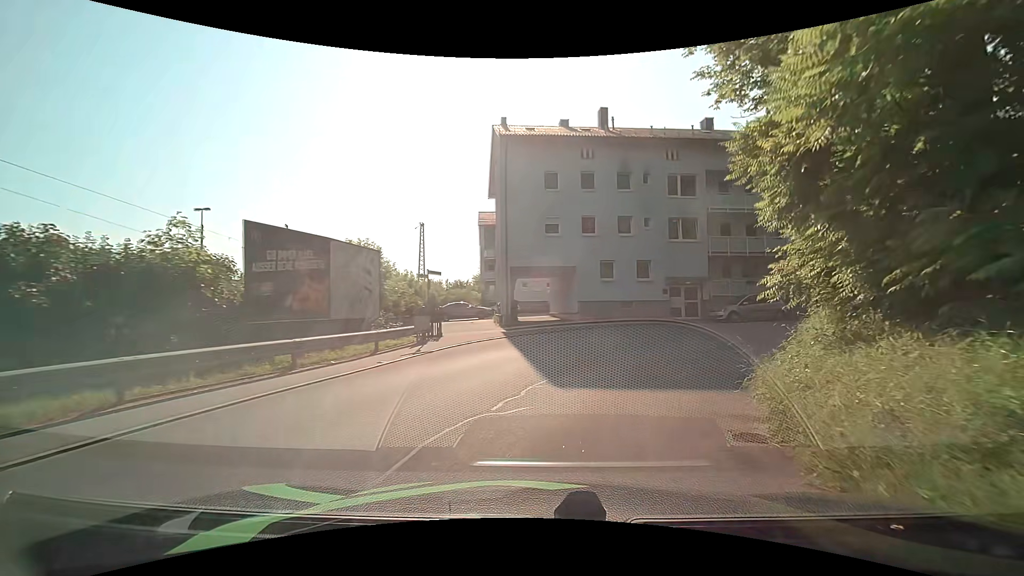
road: residential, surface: asphalt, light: Day
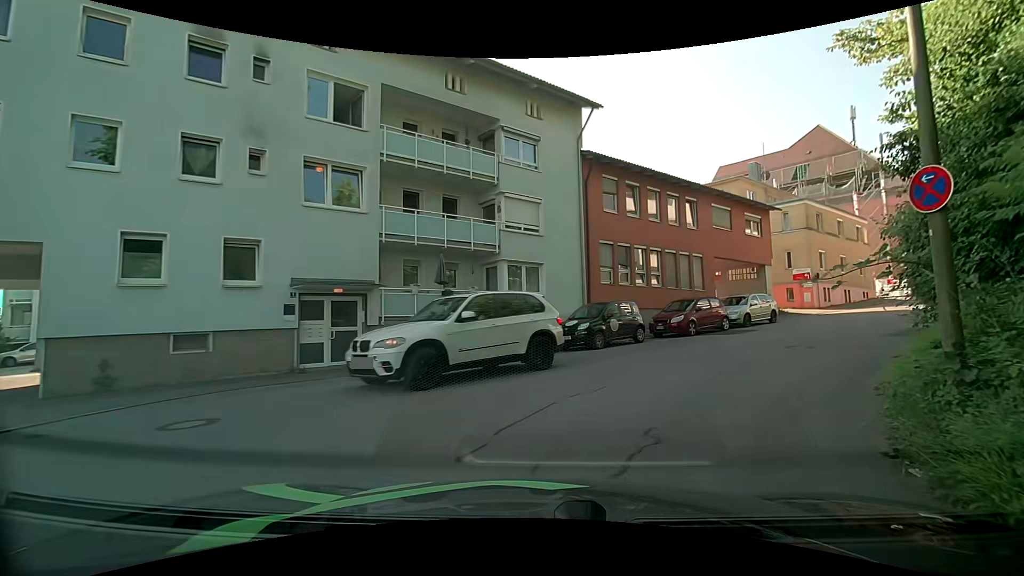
(+4.1, +15.0) m; +34°
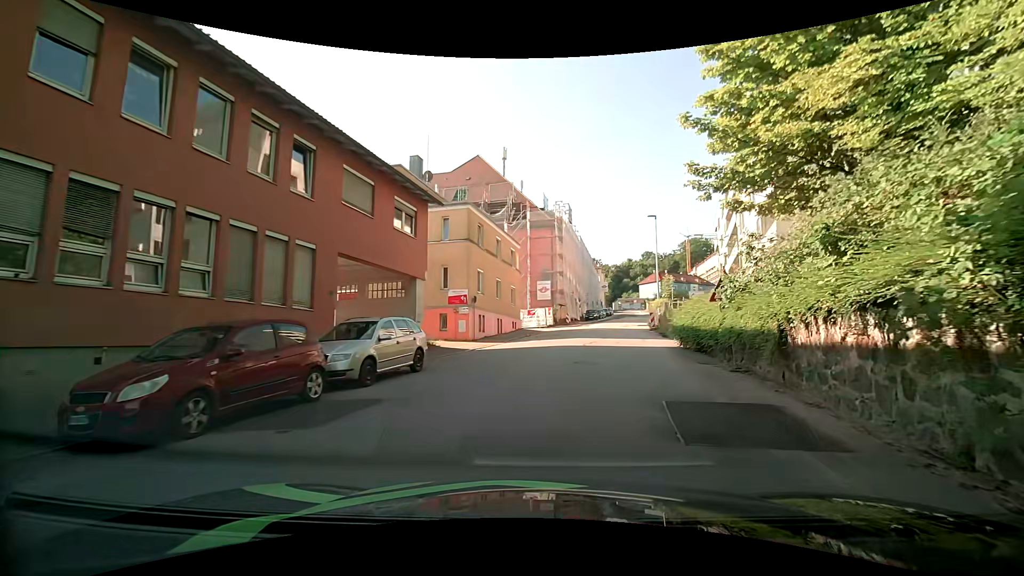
(+4.5, +12.4) m; +36°
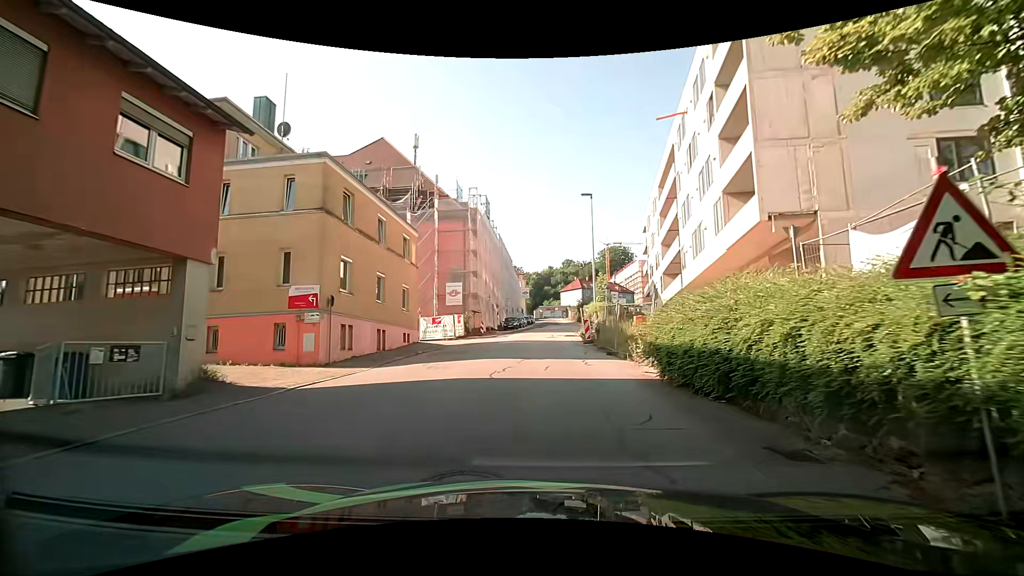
(+1.2, +9.5) m; +11°
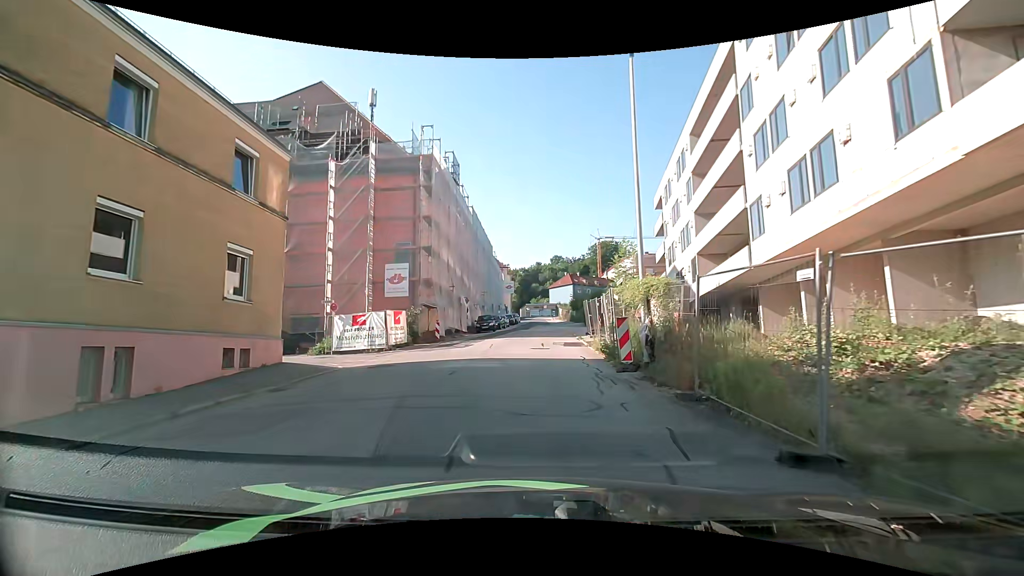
(-0.2, +15.1) m; +1°
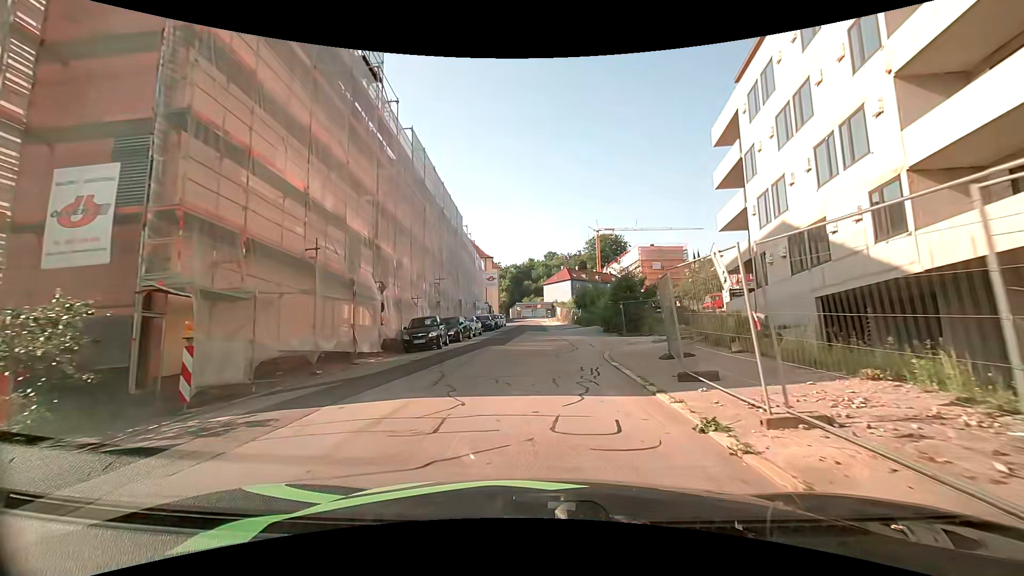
(+0.1, +21.3) m; 0°
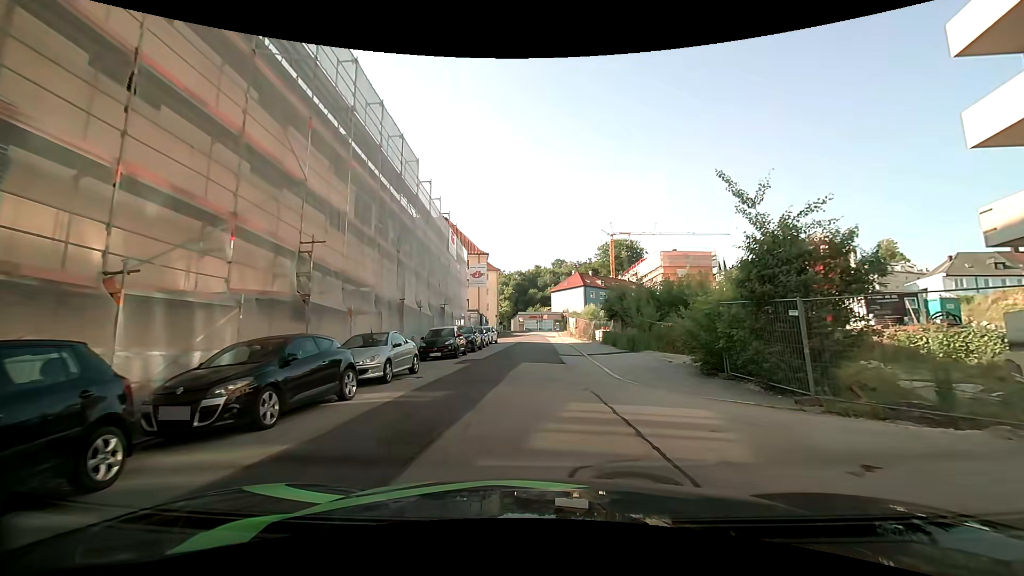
(+0.1, +19.6) m; +1°
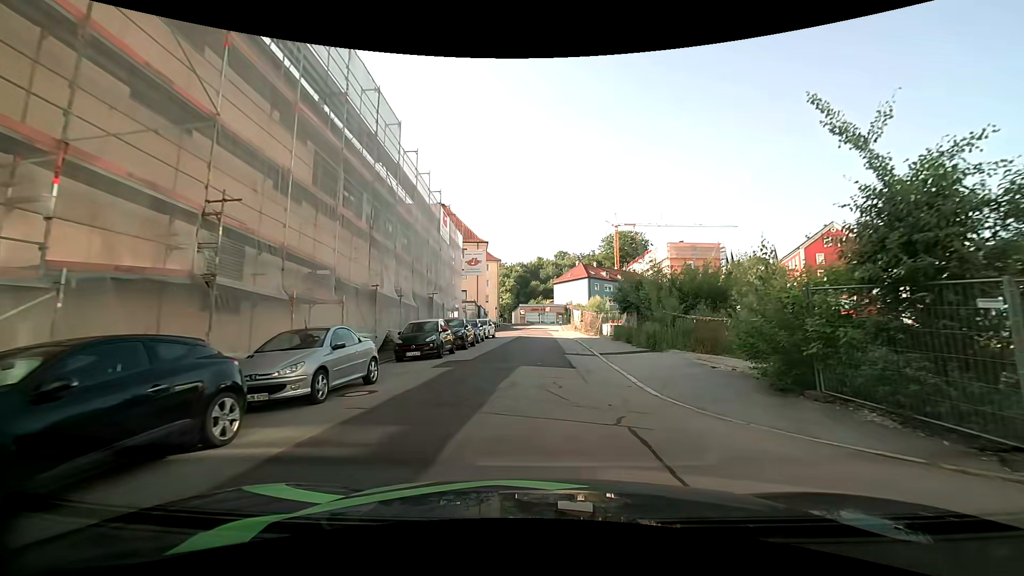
(-0.1, +4.2) m; -1°
(0, +10) (0, +20) (0, +30) (0, +40) (0, +50) (+1, +60) (+1, +70) (+1, +80) (+6, +88) (+15, +92) m
